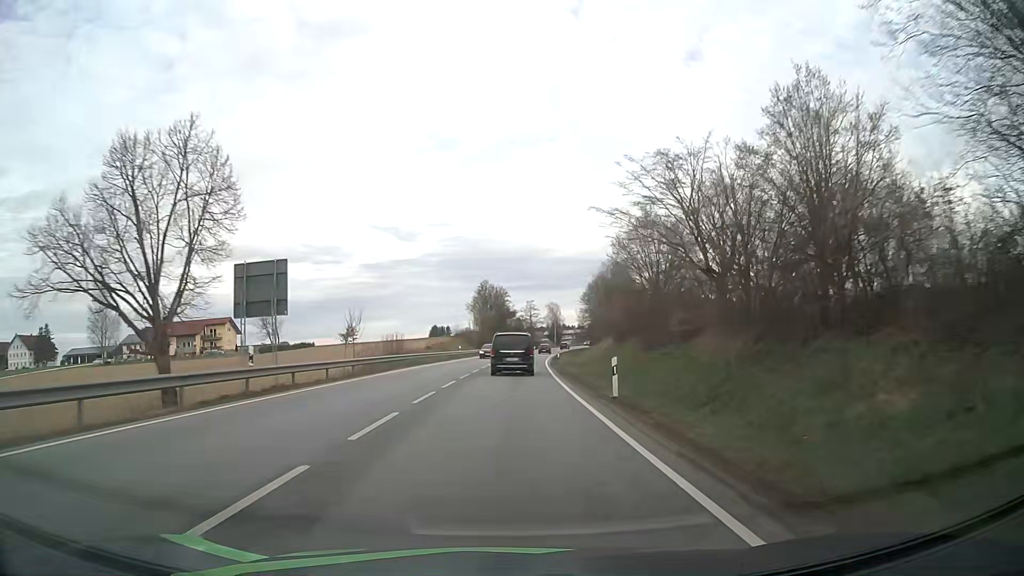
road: primary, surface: asphalt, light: Day
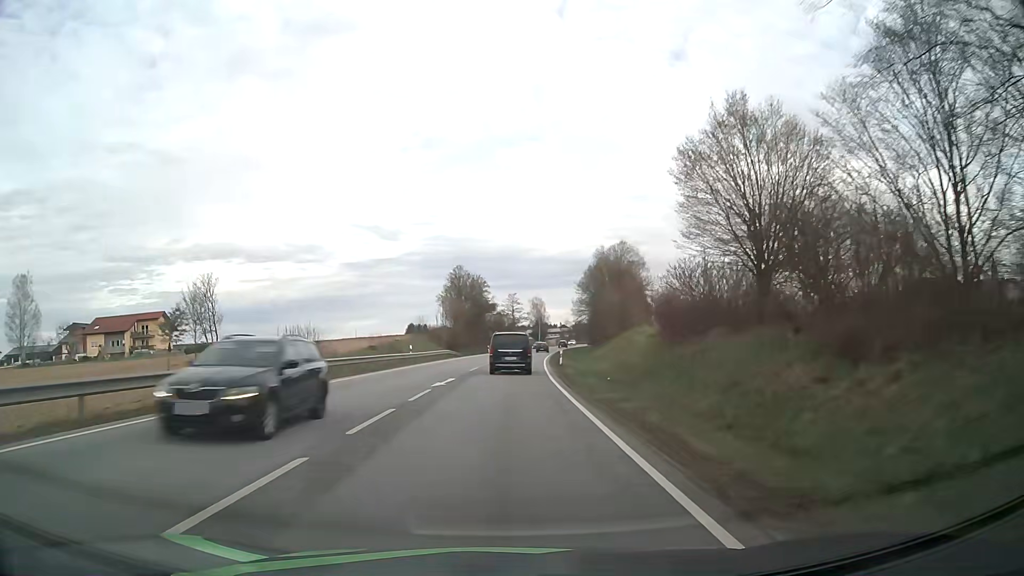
(+0.4, +23.7) m; +2°
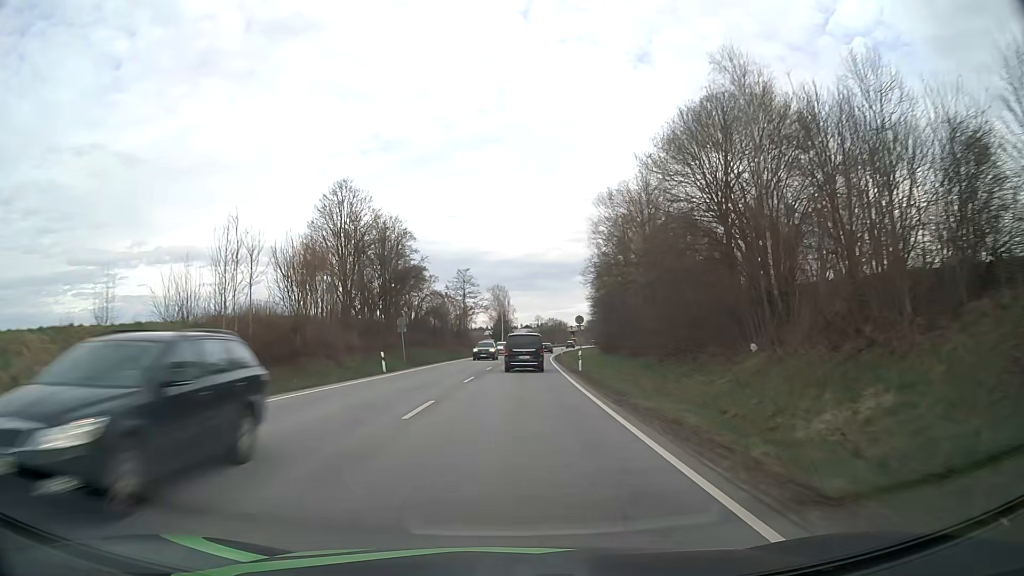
(+1.5, +60.1) m; +4°
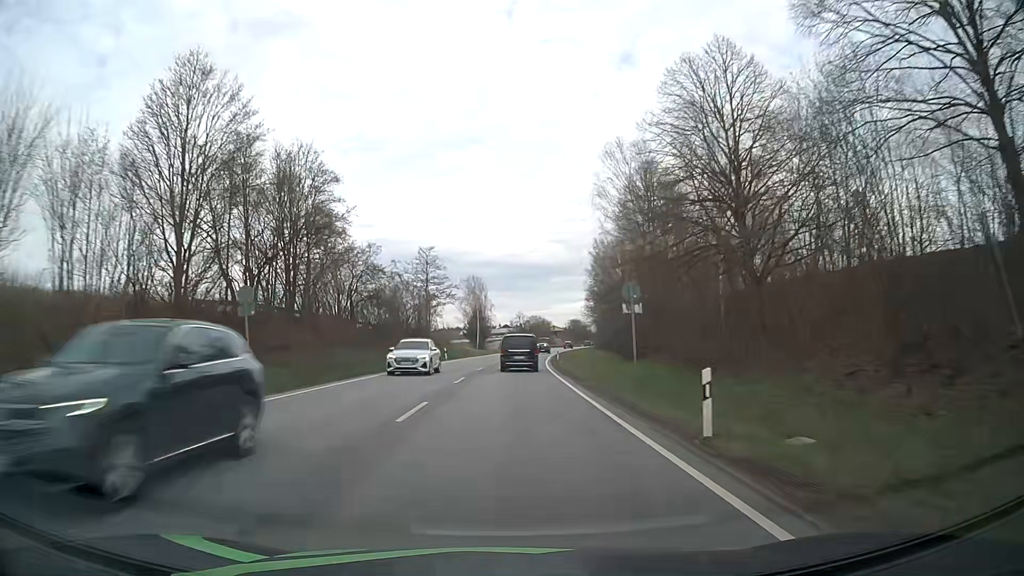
(+0.4, +24.6) m; +2°
(0, +10) (0, +20) (0, +30) (+1, +40) (+1, +50) (+2, +60) (+3, +70) (+3, +80) (+4, +90) (+5, +100) m
